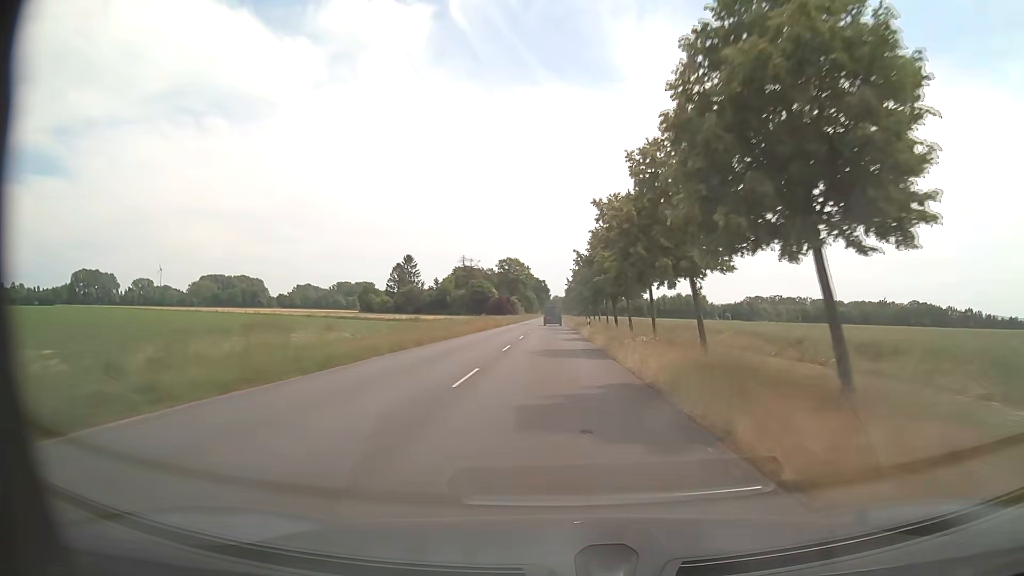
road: secondary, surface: asphalt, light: Day
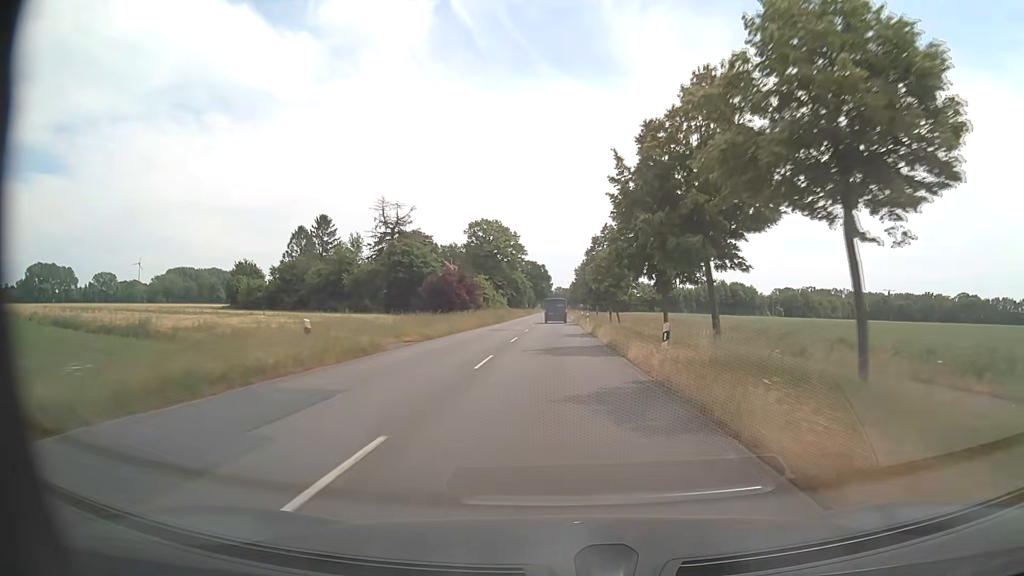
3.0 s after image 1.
(-0.1, +81.6) m; 0°
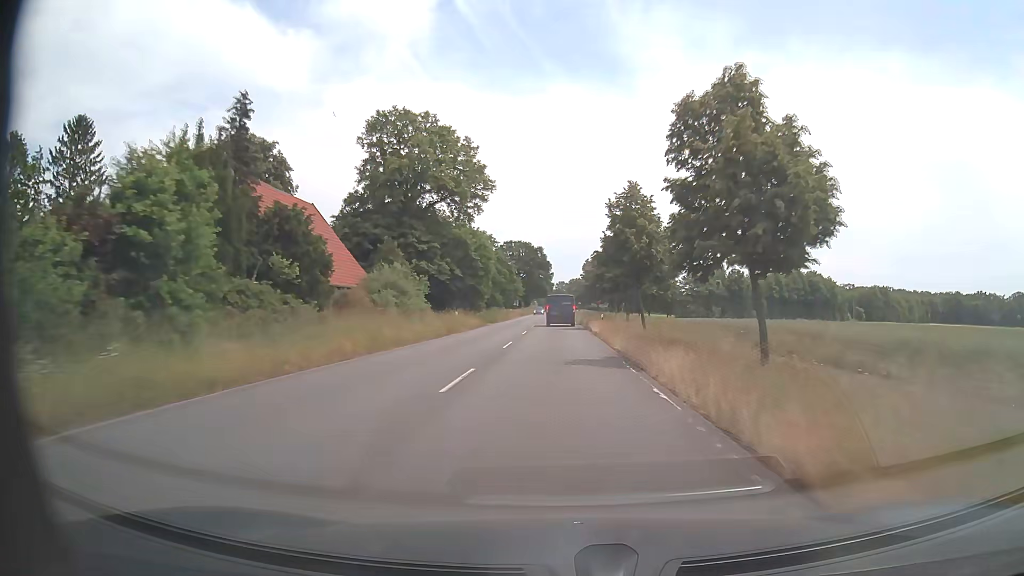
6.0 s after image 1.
(0.0, +76.4) m; 0°
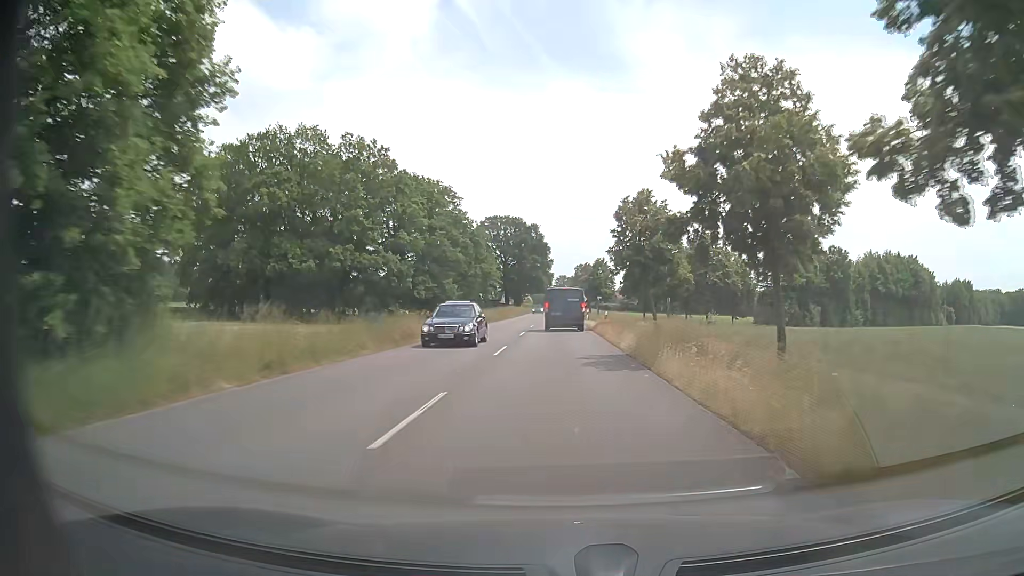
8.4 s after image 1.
(-0.1, +51.7) m; -1°
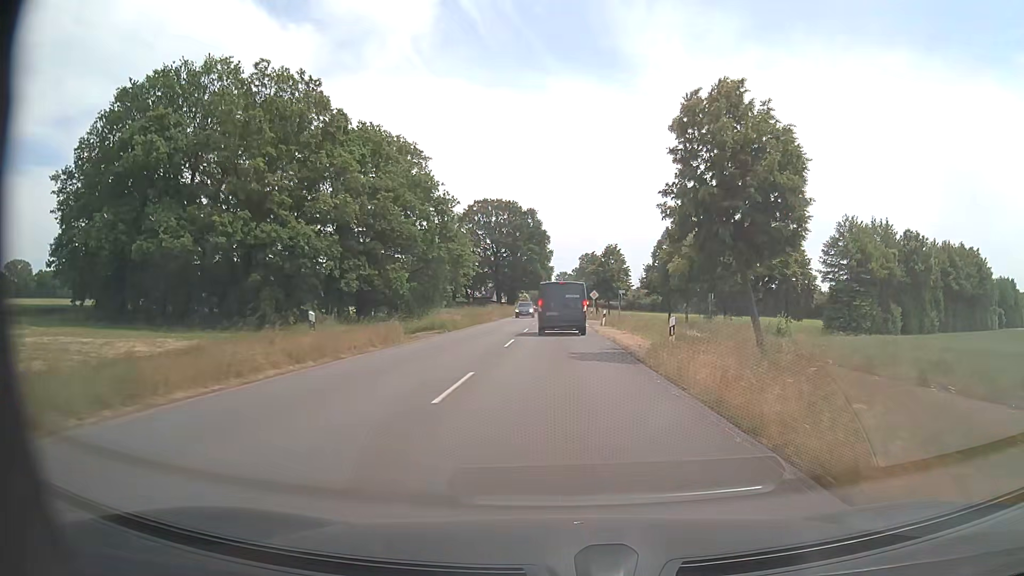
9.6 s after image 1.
(+0.1, +20.8) m; 0°
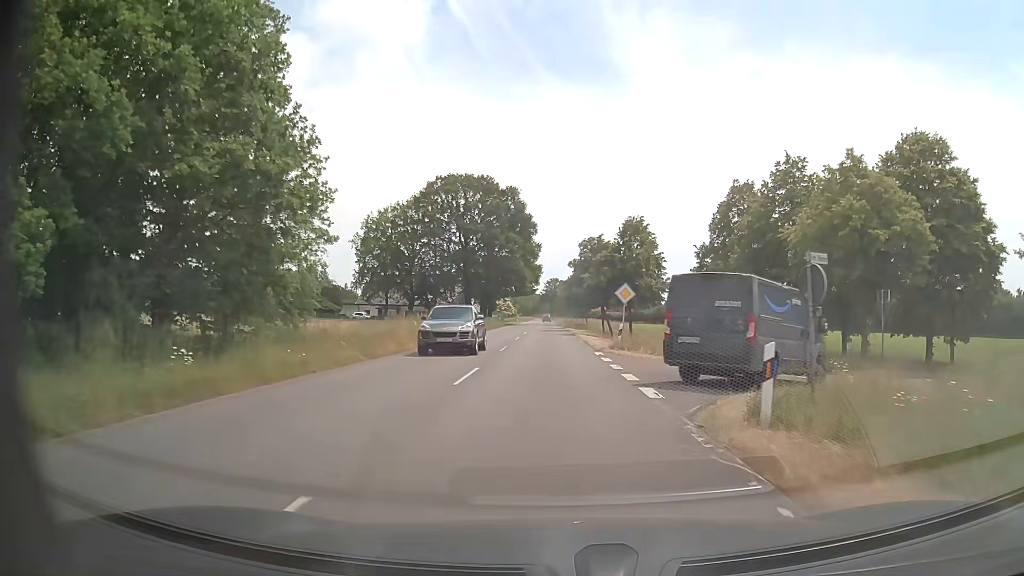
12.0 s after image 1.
(+0.2, +32.0) m; +1°
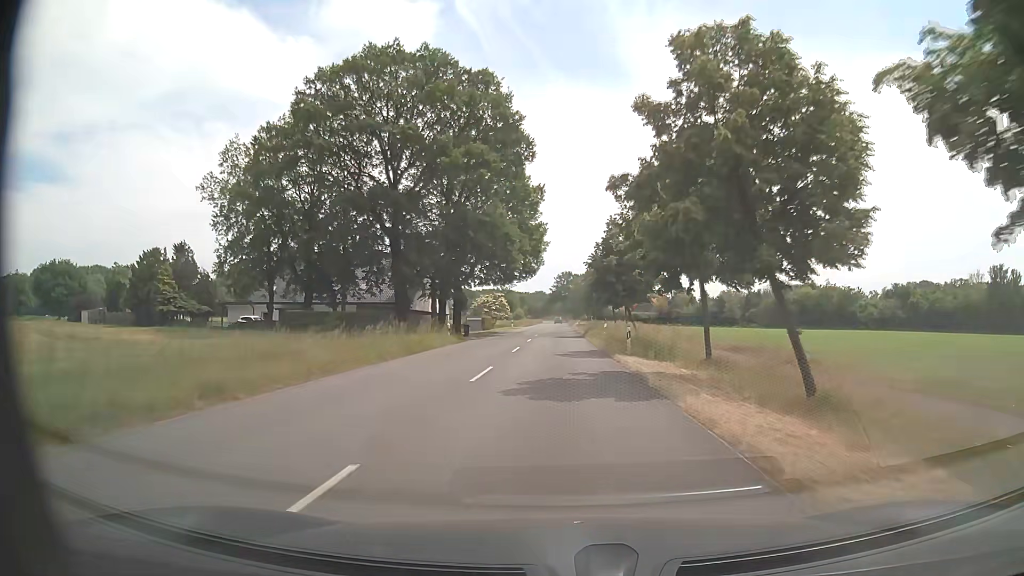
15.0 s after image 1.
(-0.6, +47.9) m; -1°
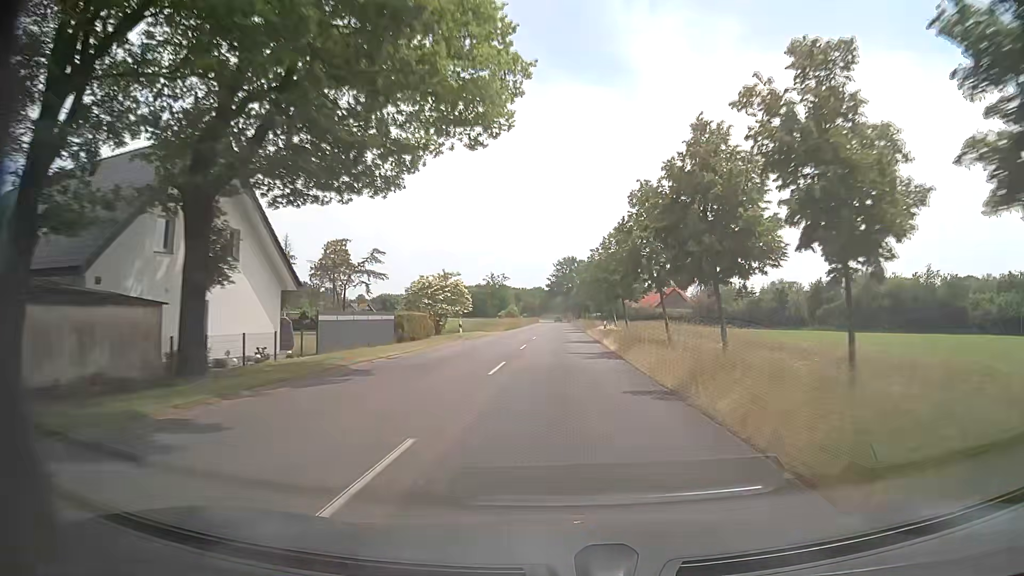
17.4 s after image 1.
(0.0, +47.5) m; 0°
(0, +10) (0, +20) (0, +30) (0, +40) (0, +50) (0, +60) (0, +70) (0, +80) (0, +90) (0, +100) m
